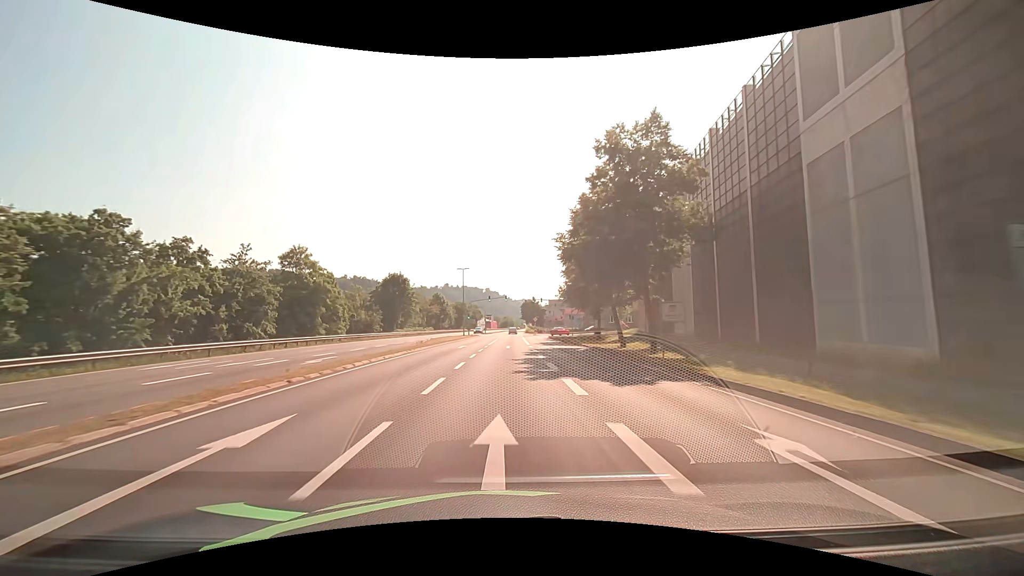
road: primary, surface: asphalt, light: Day
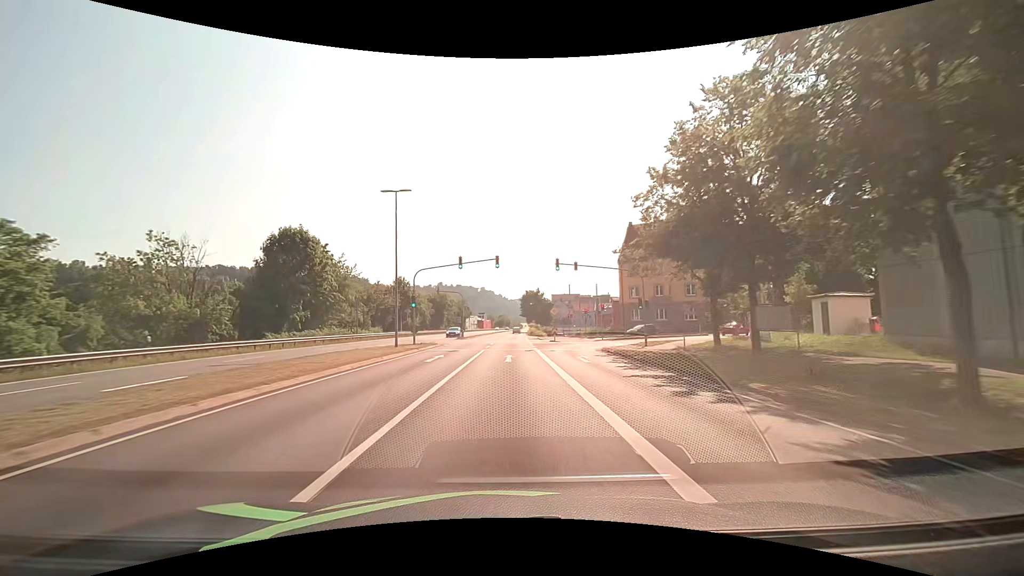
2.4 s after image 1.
(+0.6, +43.2) m; +2°
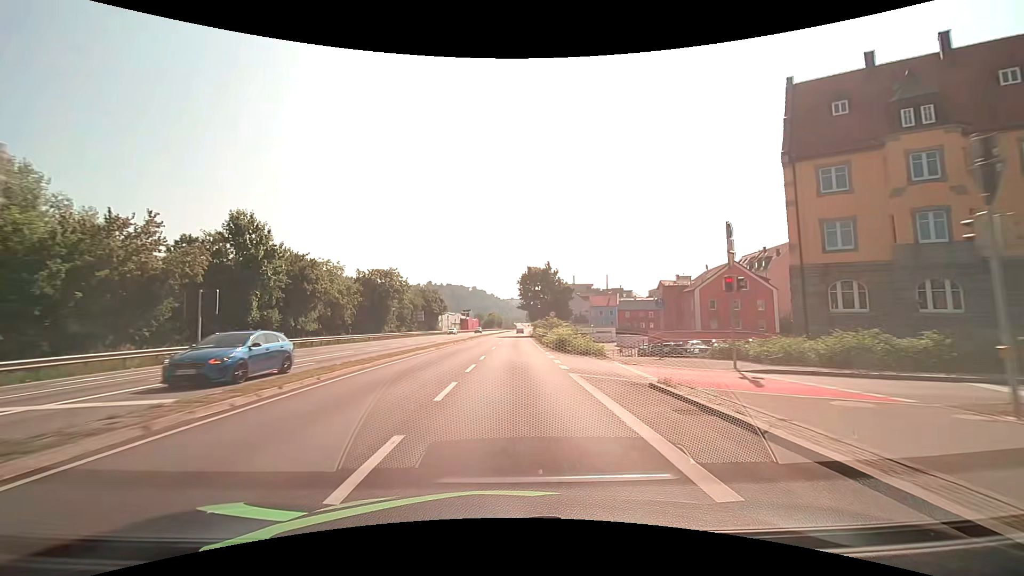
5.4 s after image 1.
(-0.2, +53.9) m; 0°
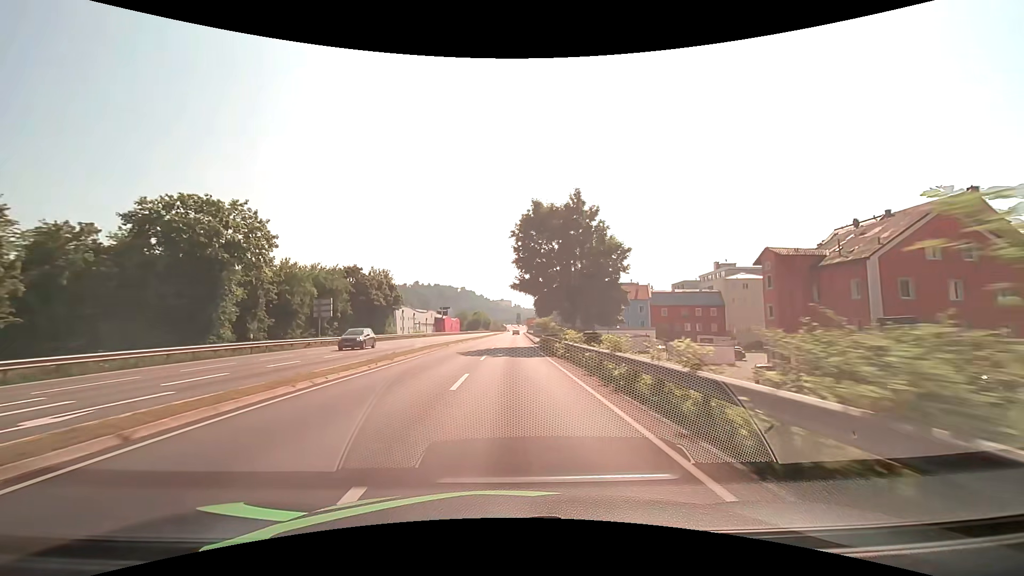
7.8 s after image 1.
(+0.4, +43.0) m; +1°
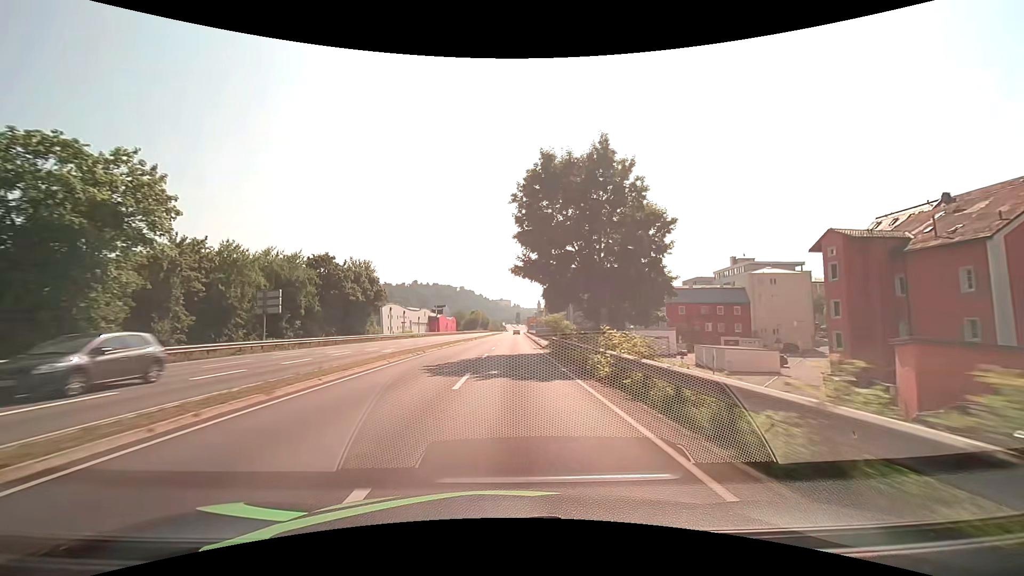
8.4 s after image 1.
(0.0, +10.7) m; 0°
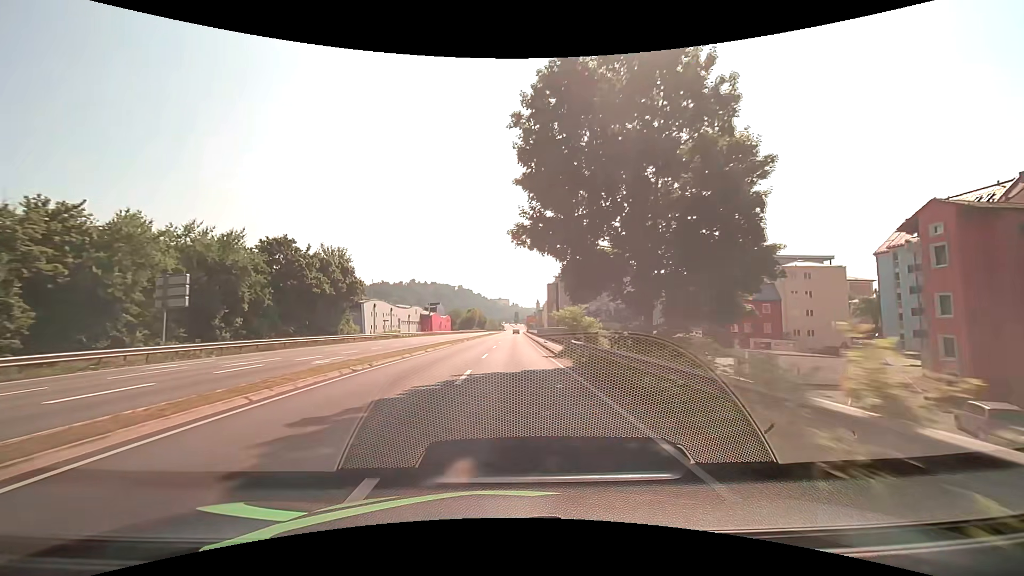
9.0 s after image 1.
(0.0, +10.7) m; 0°
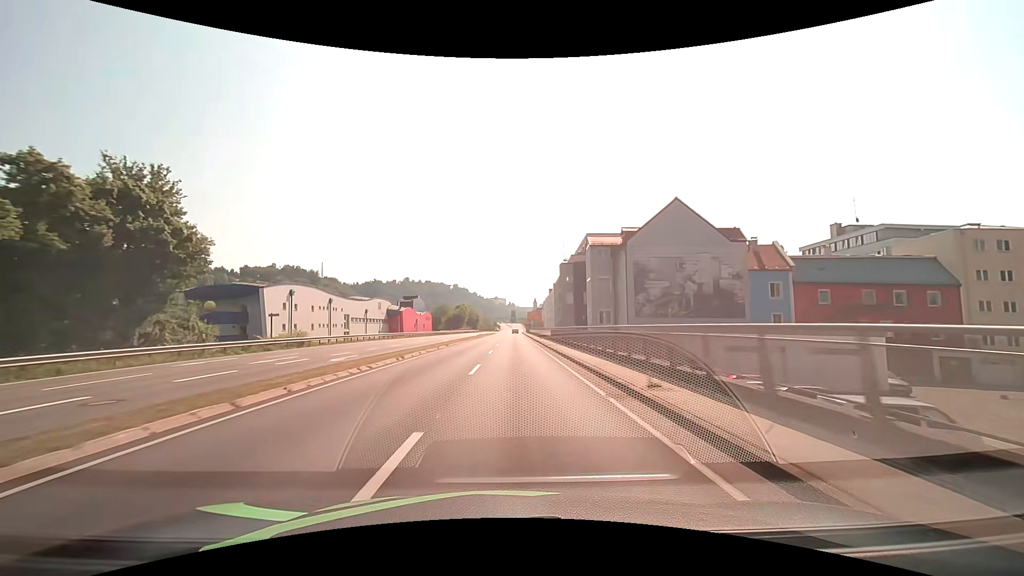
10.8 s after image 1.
(+0.1, +32.2) m; 0°
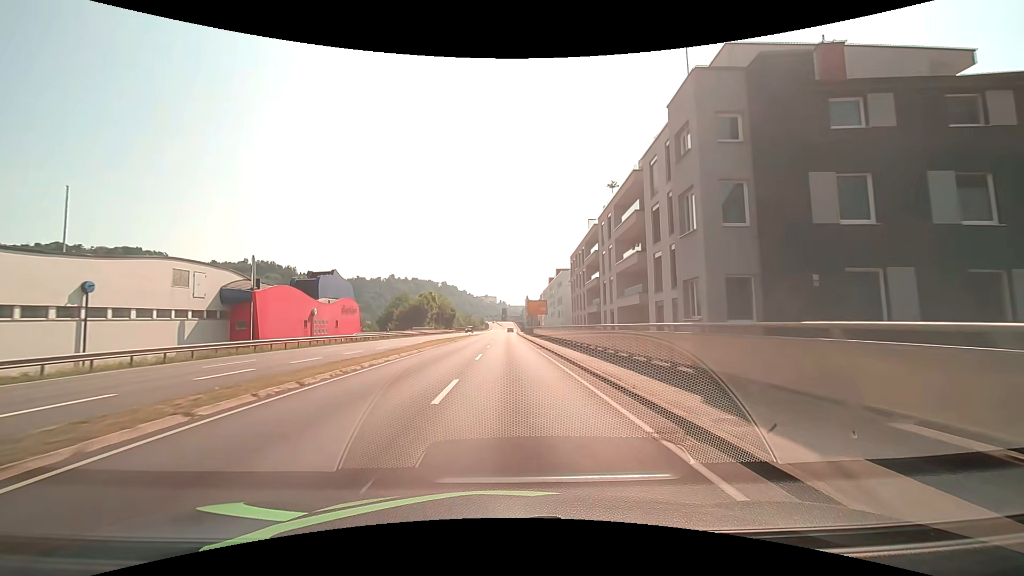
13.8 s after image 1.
(+0.7, +53.7) m; +1°
(0, +10) (0, +20) (0, +30) (0, +40) (0, +50) (0, +60) (0, +70) (0, +80) (0, +90) (+1, +100) m
